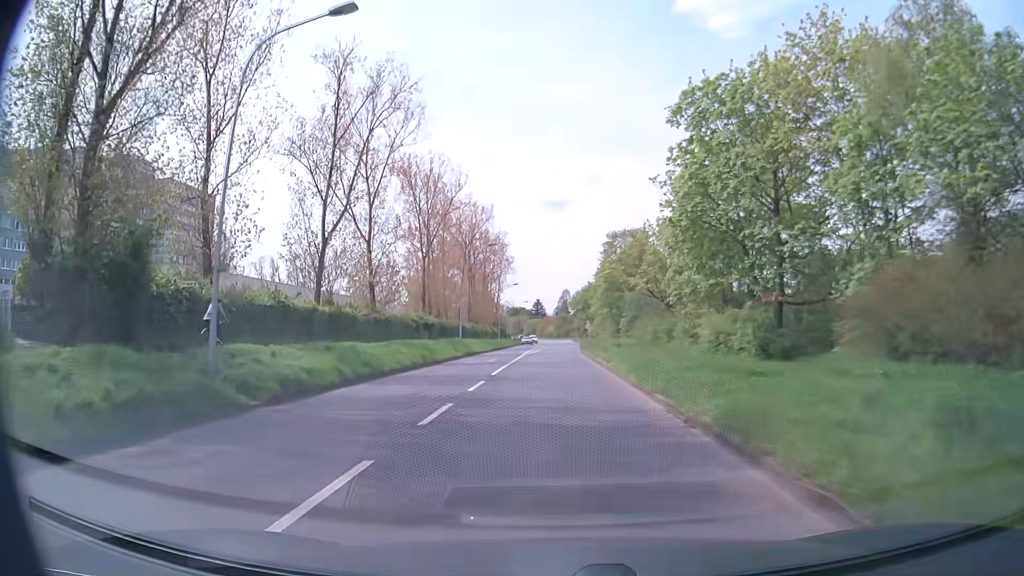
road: secondary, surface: asphalt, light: Day
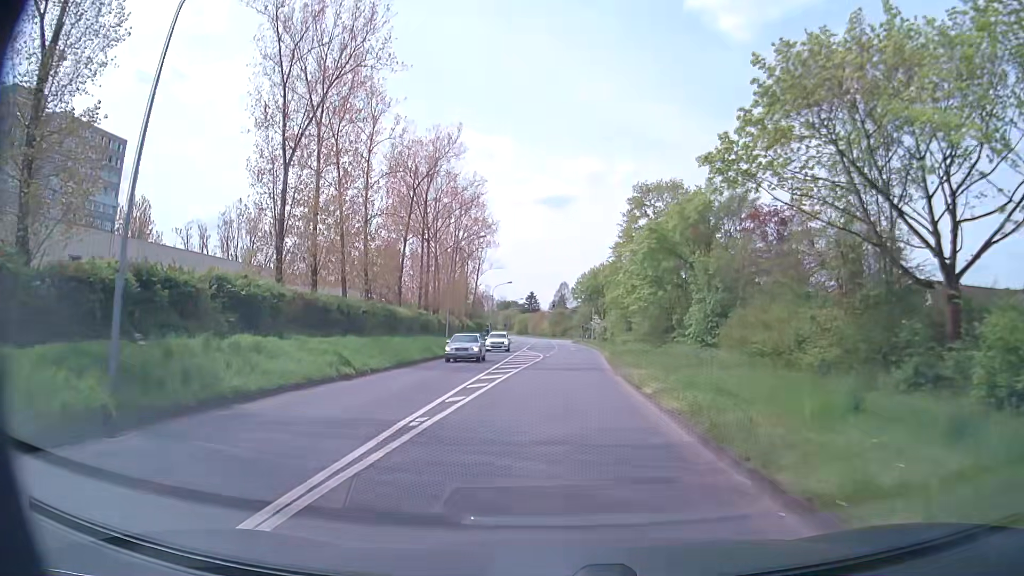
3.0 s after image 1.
(+0.1, +39.0) m; 0°
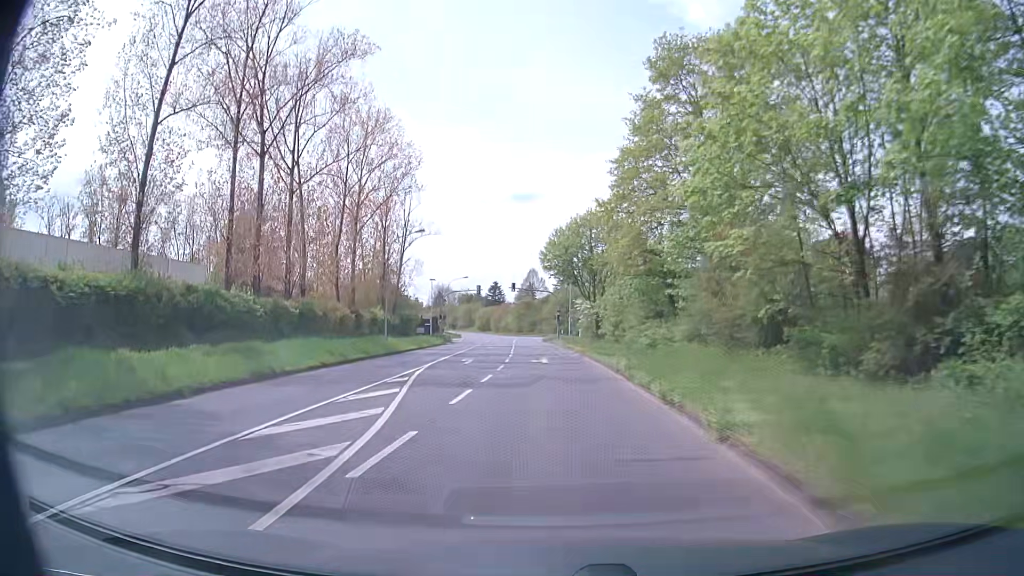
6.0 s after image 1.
(+1.2, +39.1) m; +3°
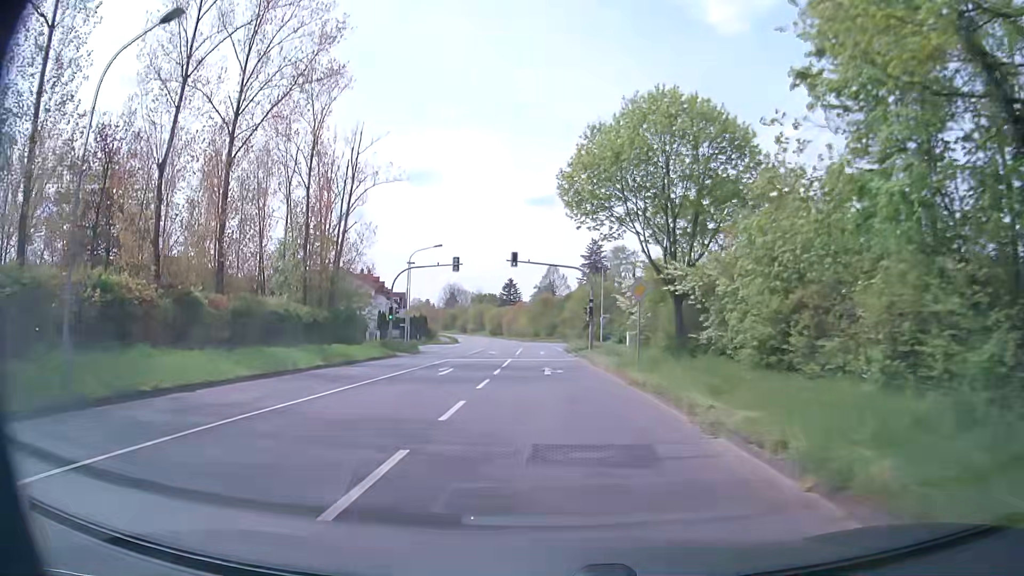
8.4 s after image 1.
(-0.5, +31.3) m; -2°
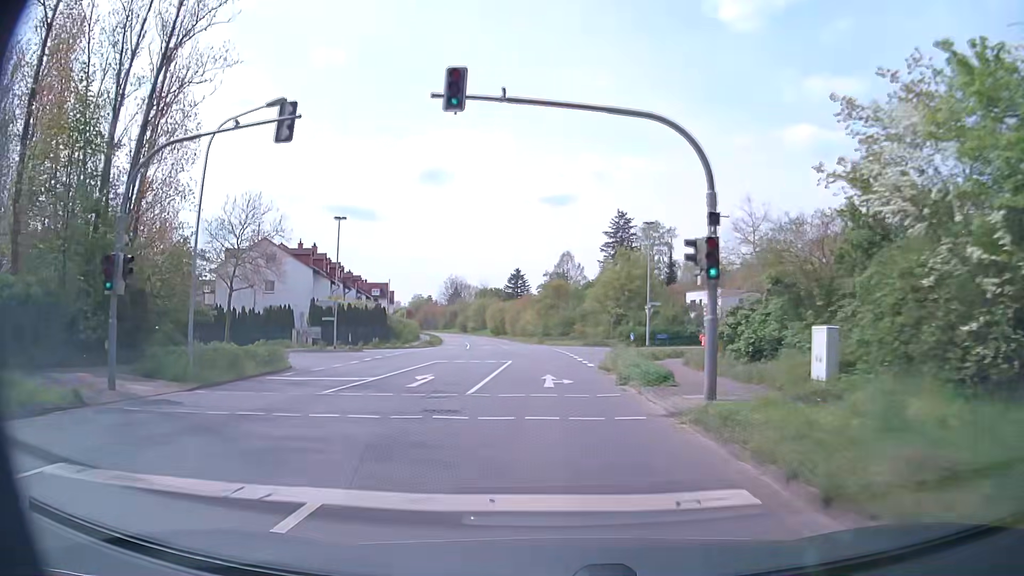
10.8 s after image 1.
(-0.4, +31.2) m; -2°
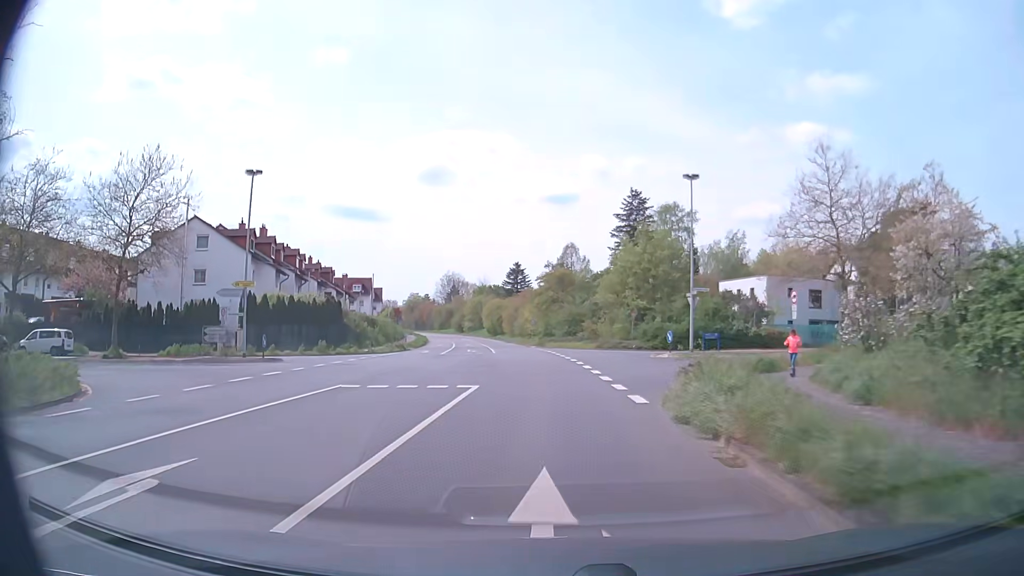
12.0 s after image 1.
(+0.1, +15.6) m; 0°
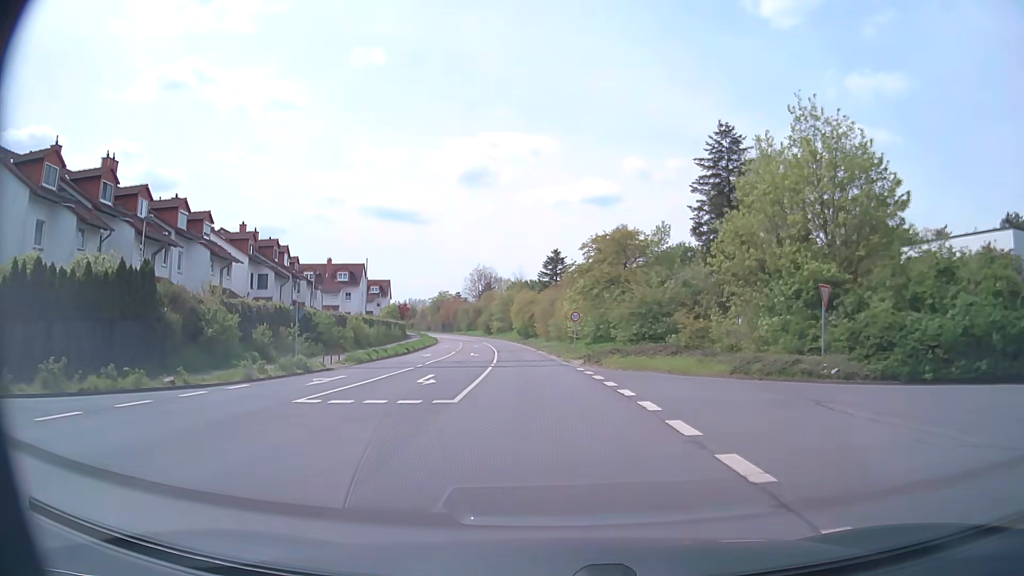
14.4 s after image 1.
(-0.7, +31.0) m; -3°
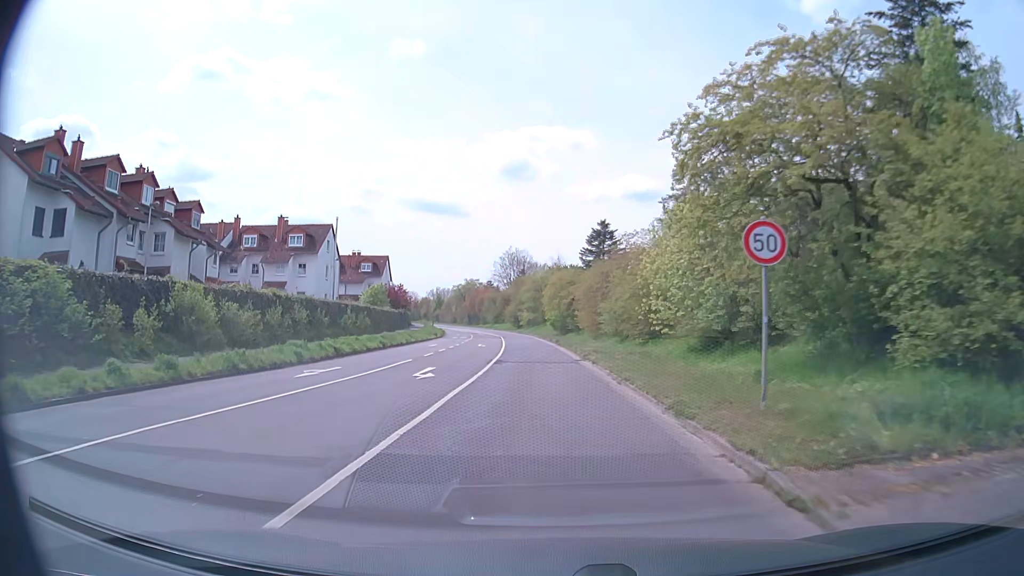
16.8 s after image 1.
(-1.0, +31.0) m; -3°
(0, +10) (0, +20) (-1, +30) (-1, +40) (-2, +50) (-3, +60) (-4, +70) (-5, +80) (-6, +90) (-7, +100) m
